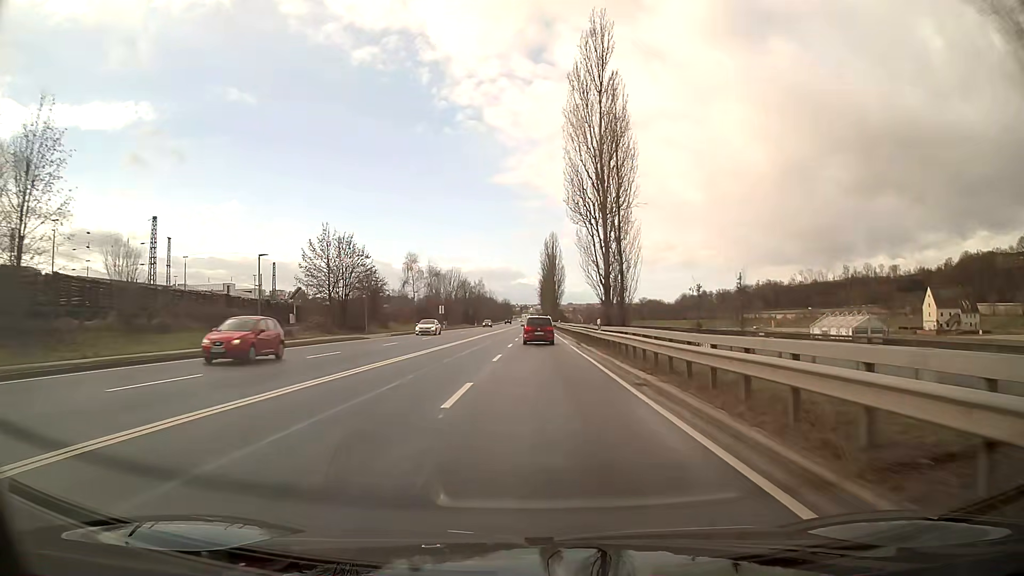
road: primary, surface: asphalt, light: Day
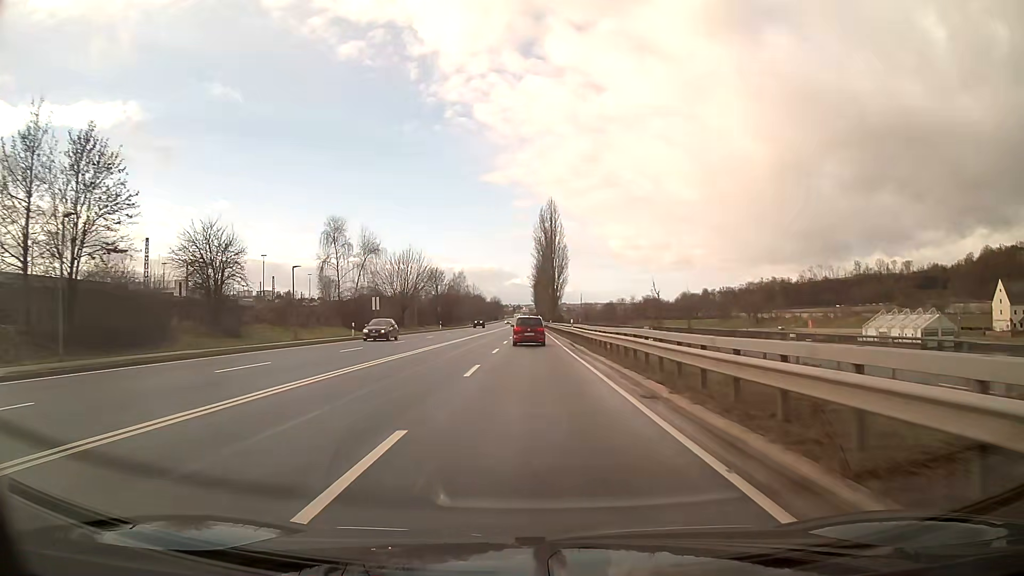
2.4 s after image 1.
(+0.3, +42.4) m; 0°
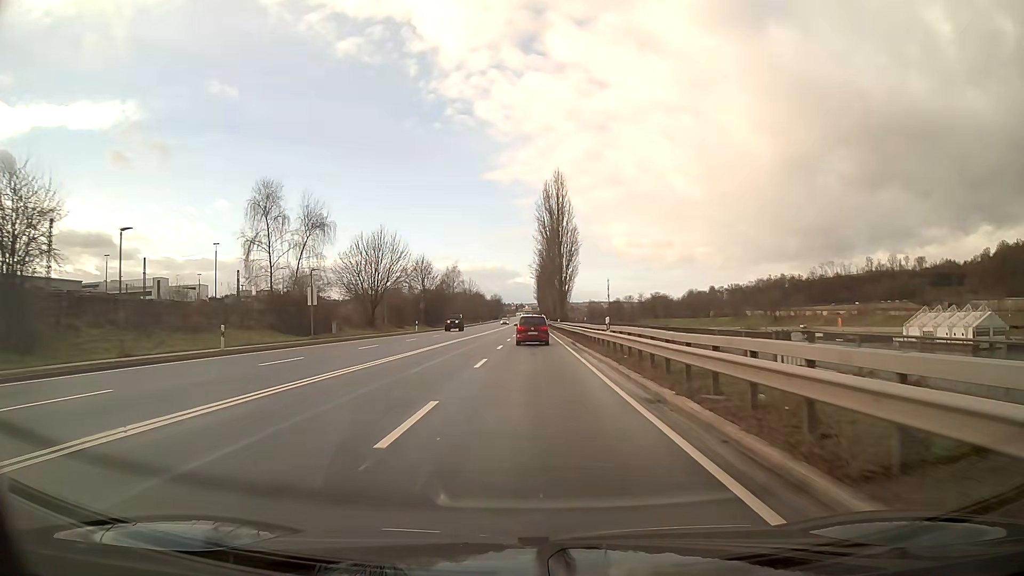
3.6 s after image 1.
(-0.1, +21.0) m; 0°
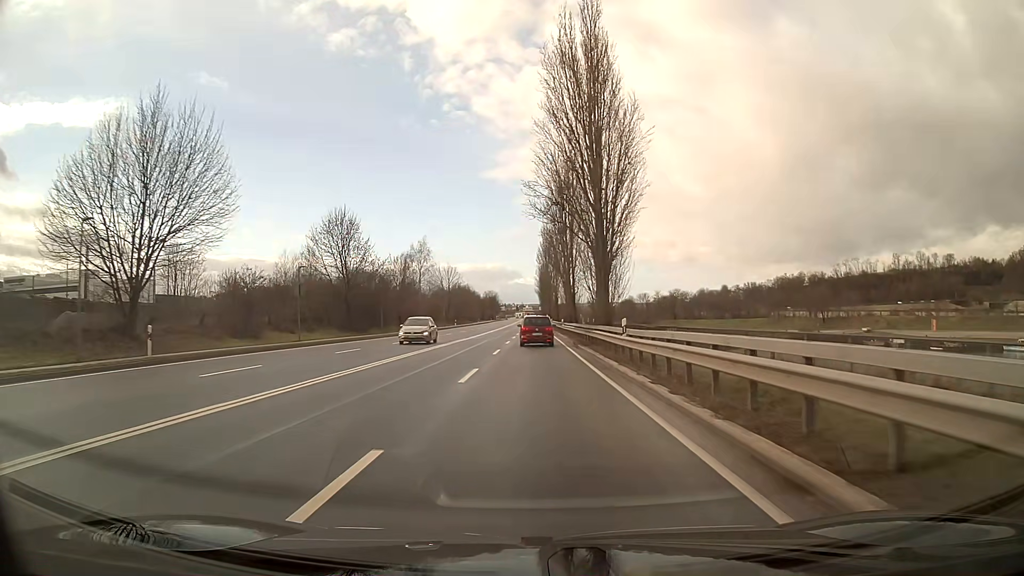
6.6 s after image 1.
(0.0, +52.3) m; 0°
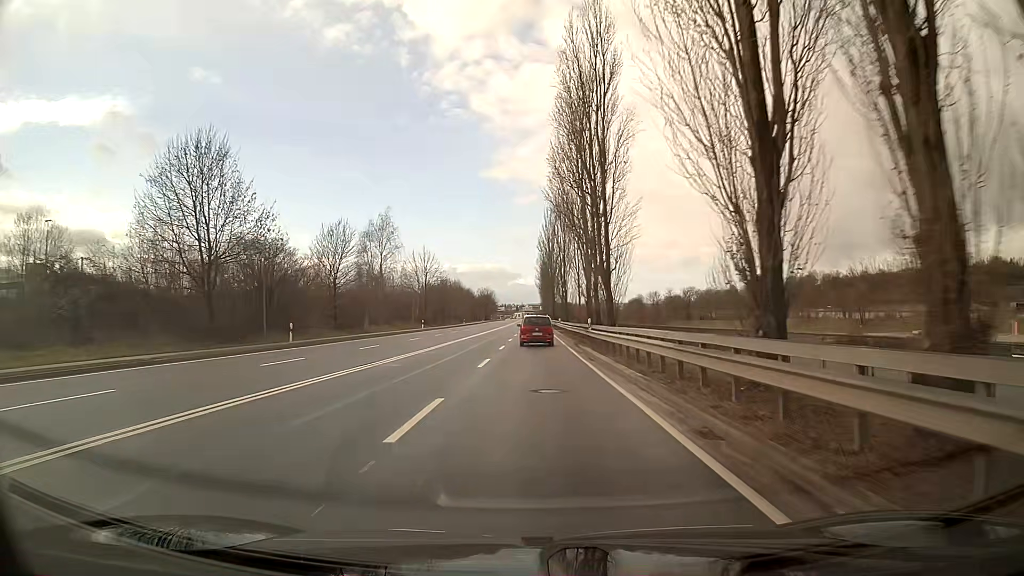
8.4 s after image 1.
(0.0, +31.5) m; 0°
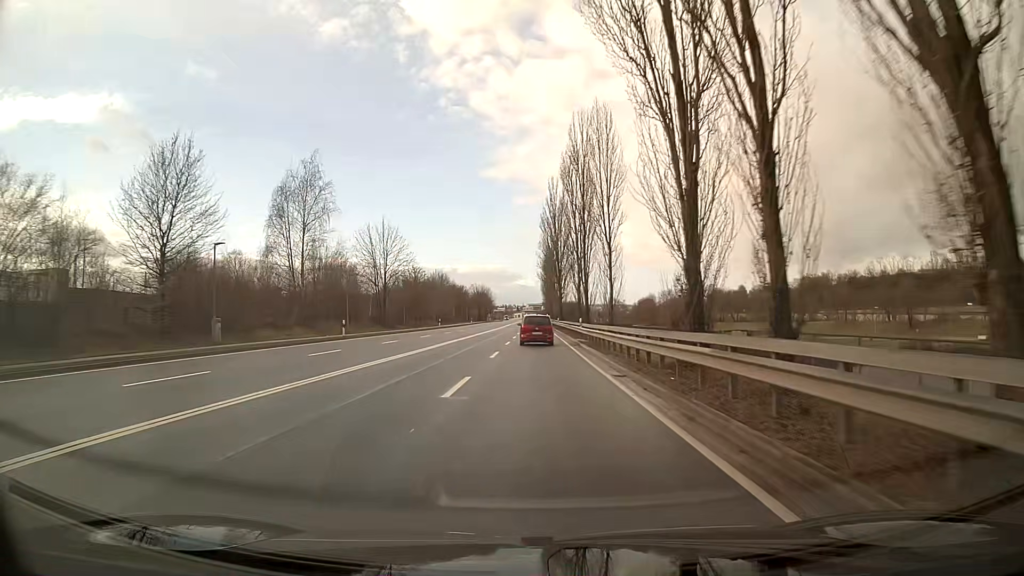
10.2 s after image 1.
(0.0, +31.9) m; 0°
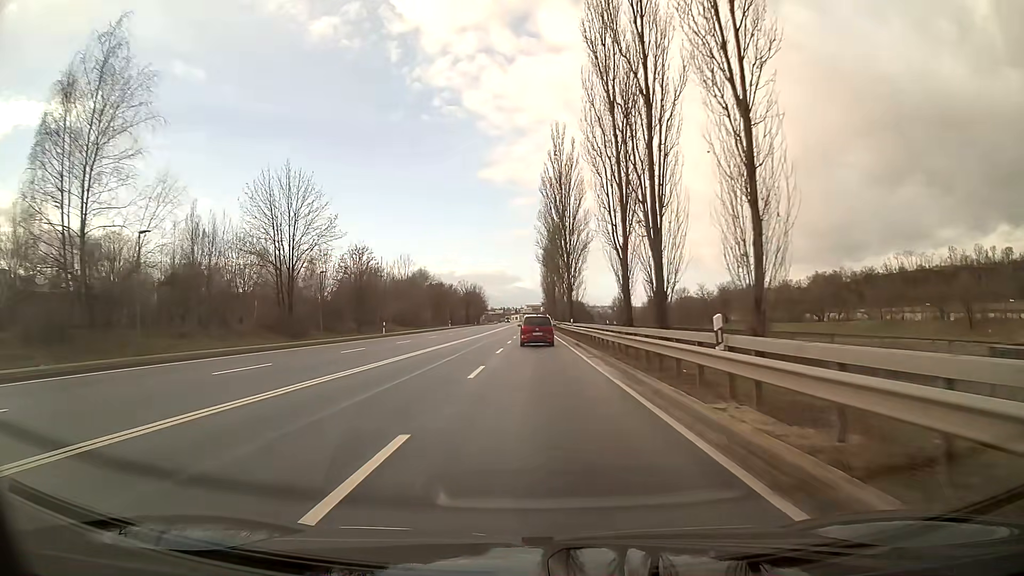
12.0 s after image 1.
(-0.1, +32.0) m; 0°
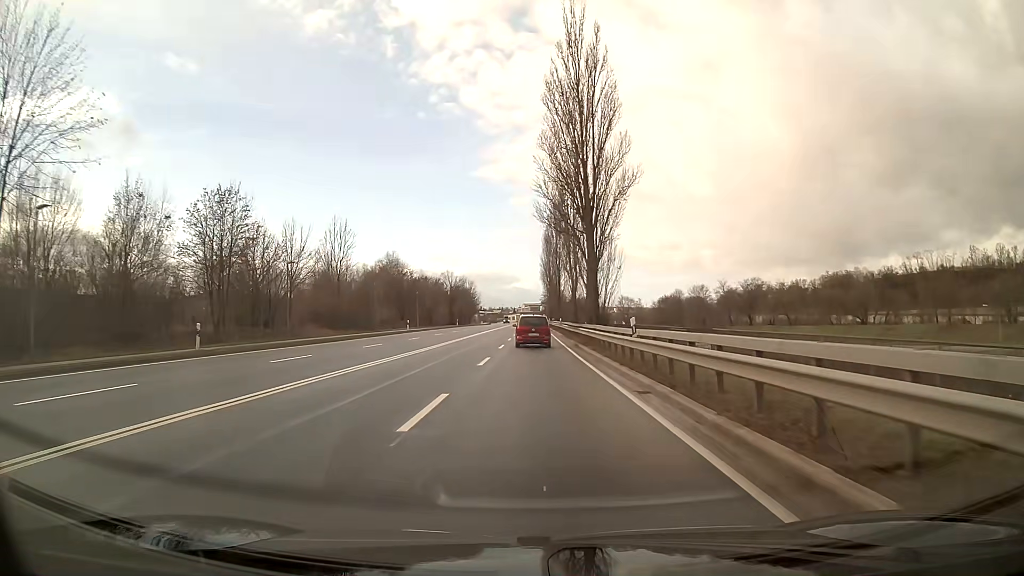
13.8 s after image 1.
(0.0, +31.8) m; 0°
(0, +10) (0, +20) (0, +30) (0, +40) (0, +50) (0, +60) (0, +70) (0, +80) (0, +90) (0, +100) m
